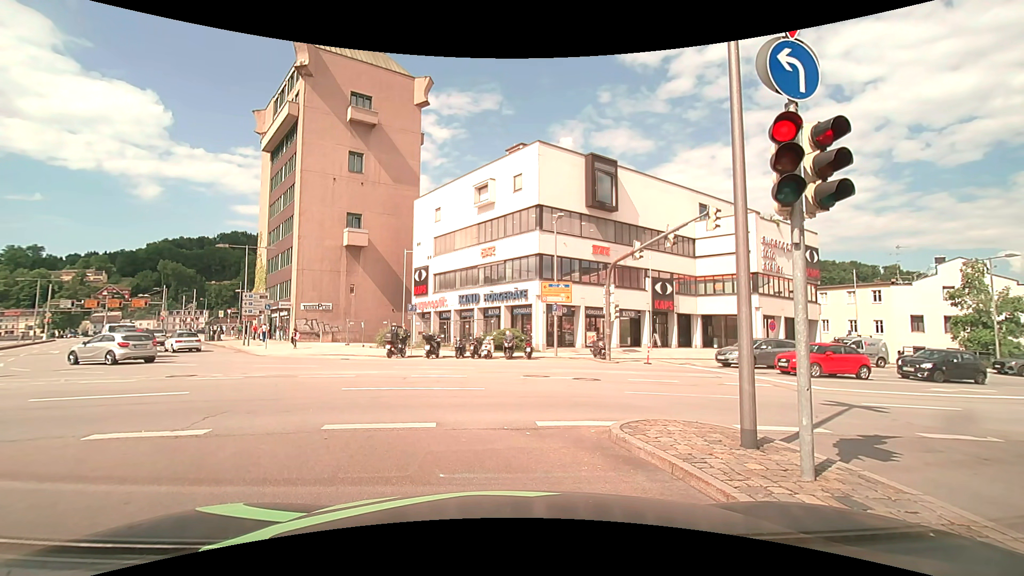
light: Day
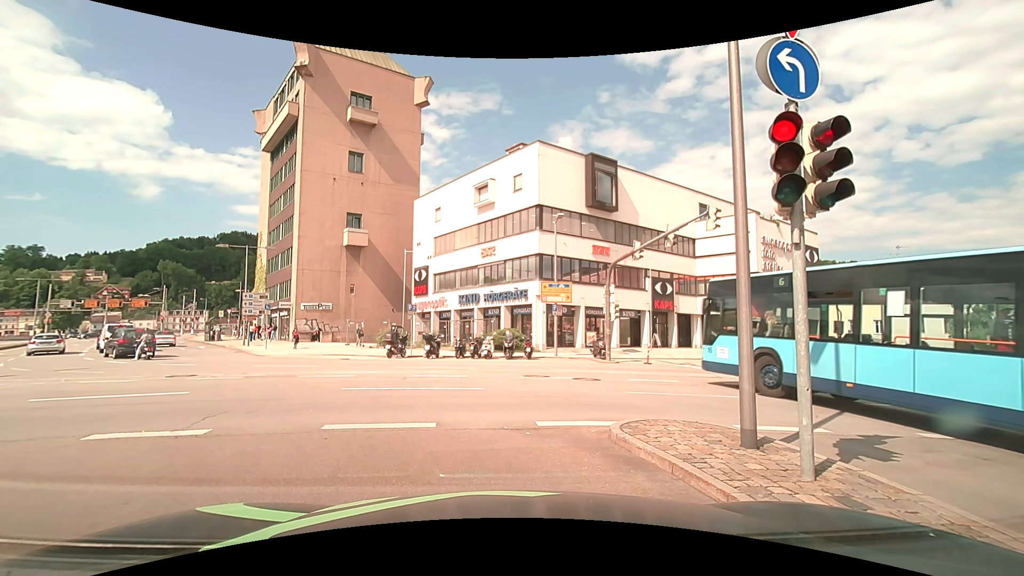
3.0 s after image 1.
(0.0, 0.0) m; 0°
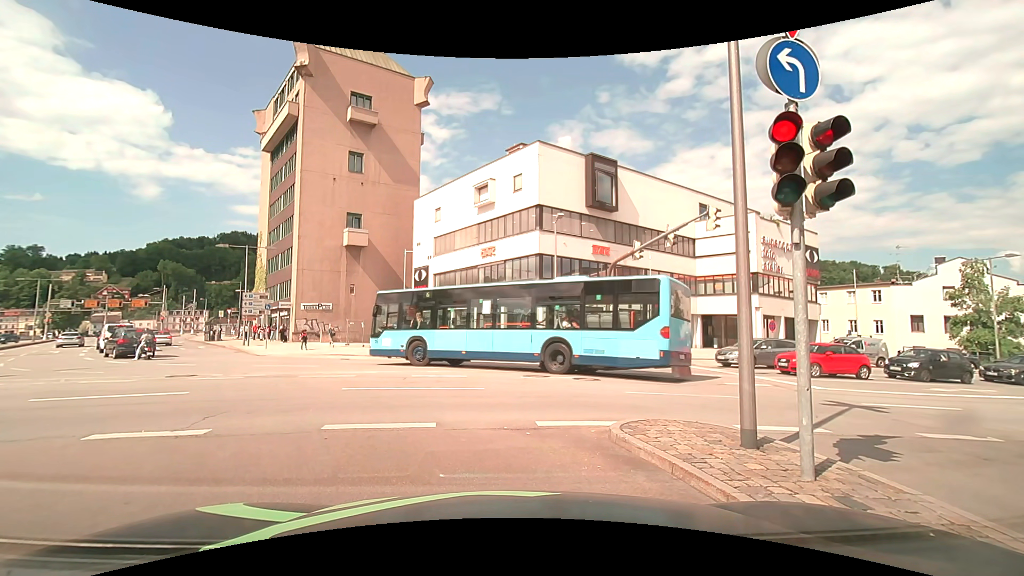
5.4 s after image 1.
(0.0, 0.0) m; 0°
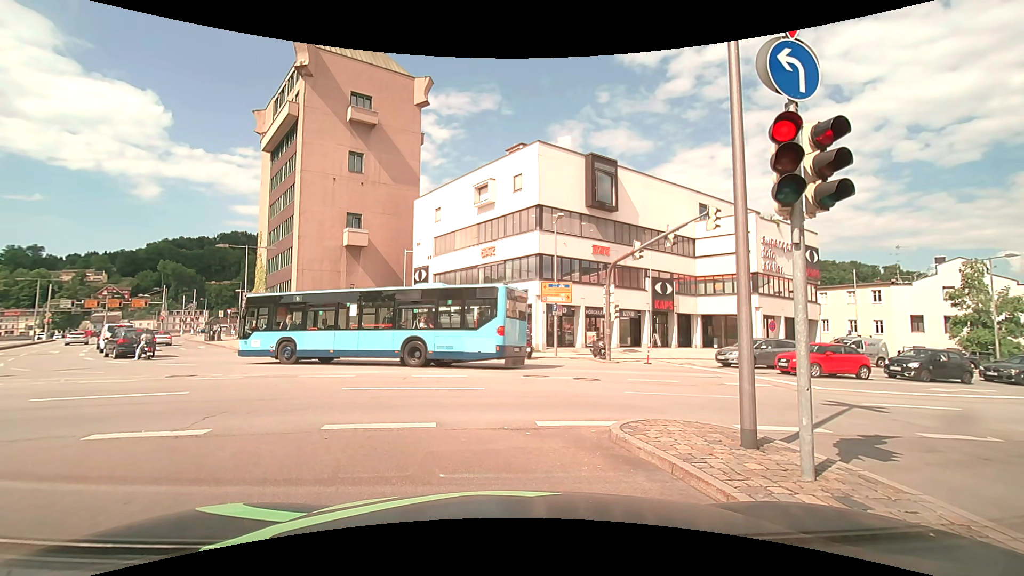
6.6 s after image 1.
(0.0, 0.0) m; 0°
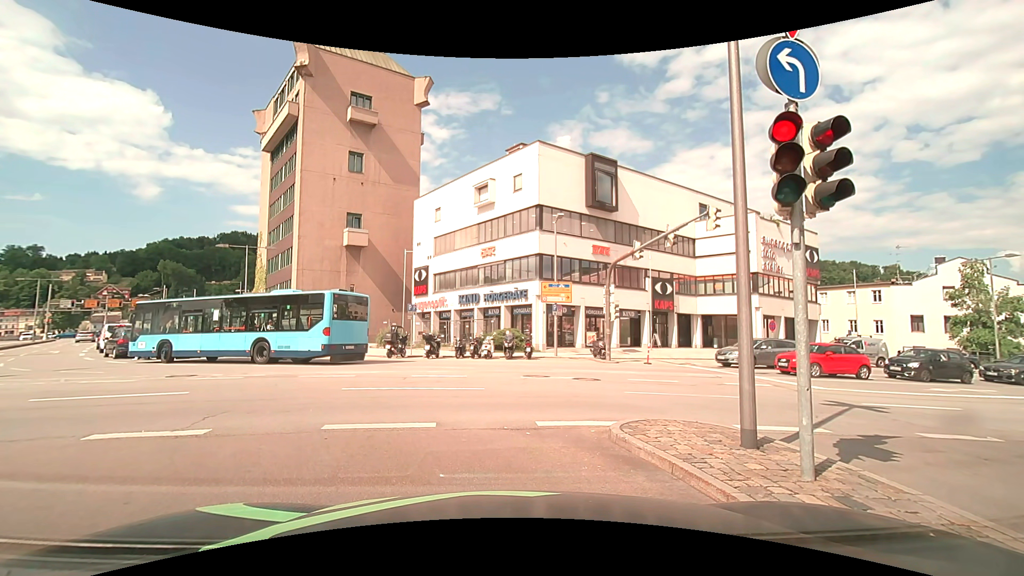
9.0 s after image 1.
(0.0, 0.0) m; 0°
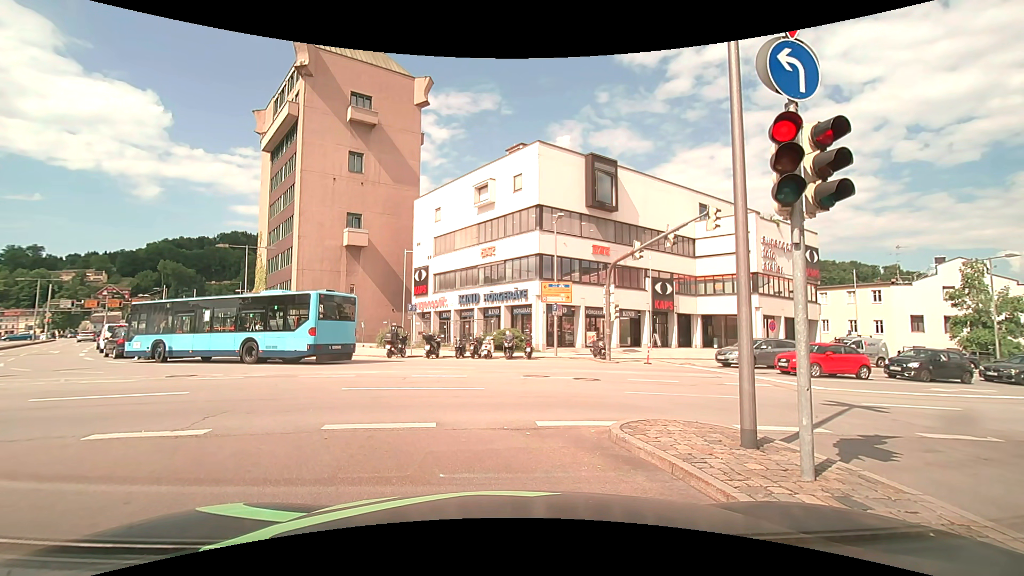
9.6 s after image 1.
(0.0, 0.0) m; 0°
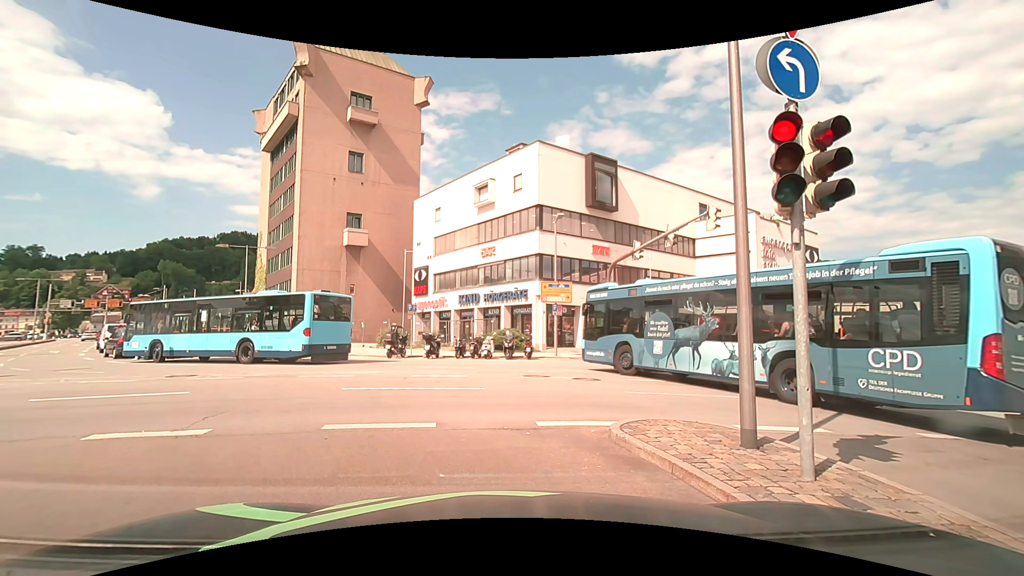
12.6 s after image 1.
(0.0, 0.0) m; 0°
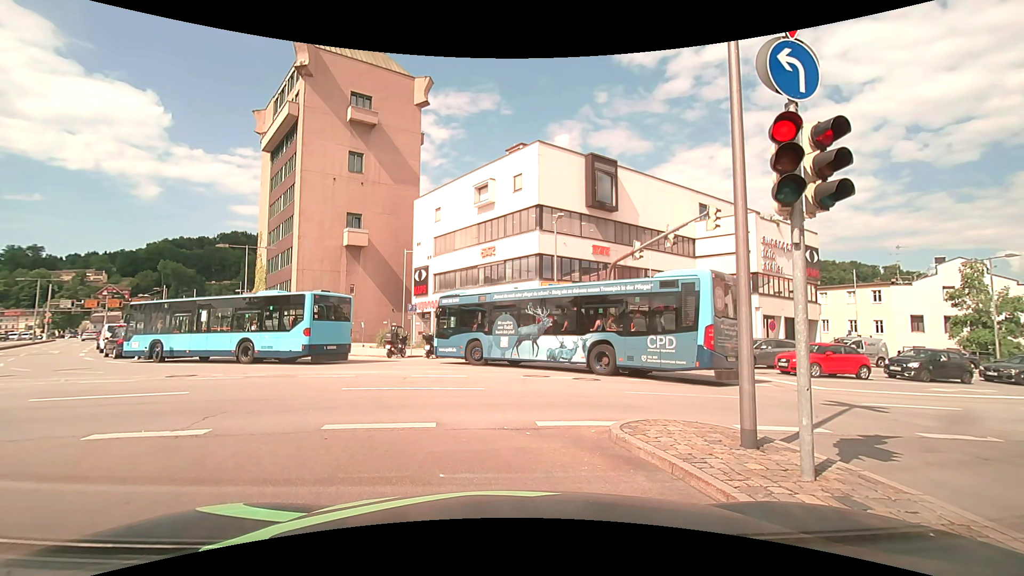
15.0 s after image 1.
(0.0, 0.0) m; 0°
